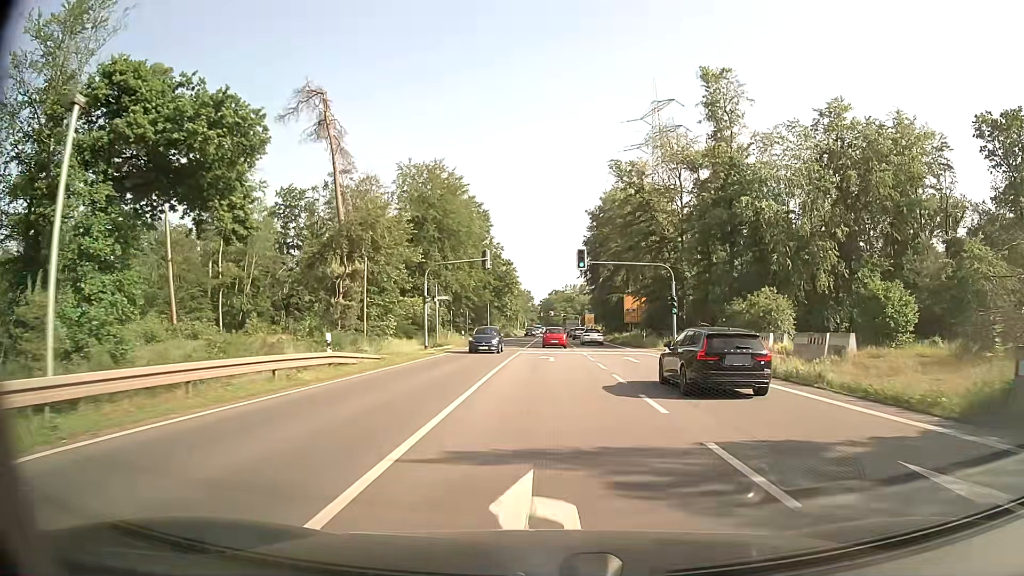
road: primary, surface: asphalt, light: Day
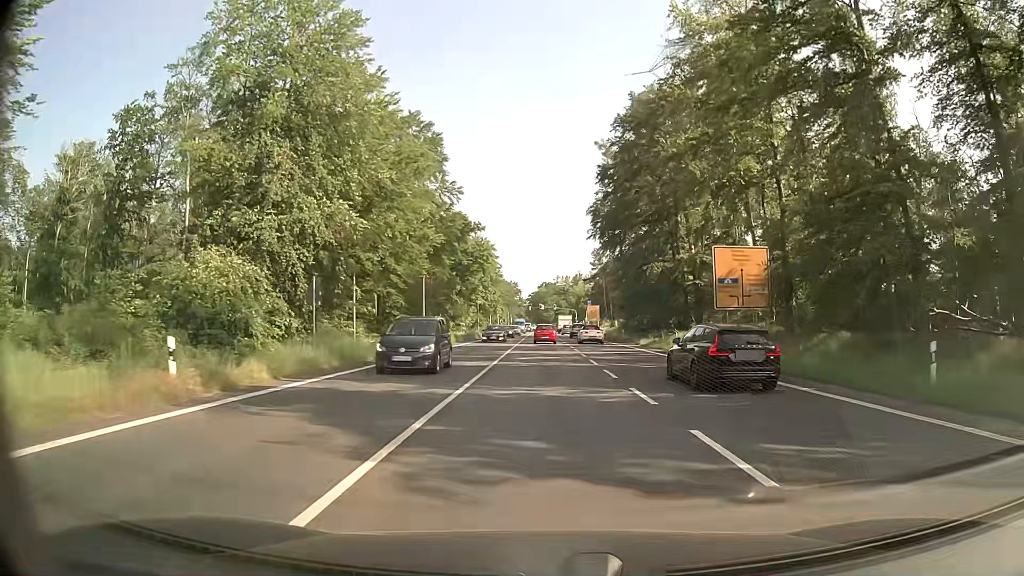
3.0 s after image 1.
(-0.1, +44.0) m; +1°
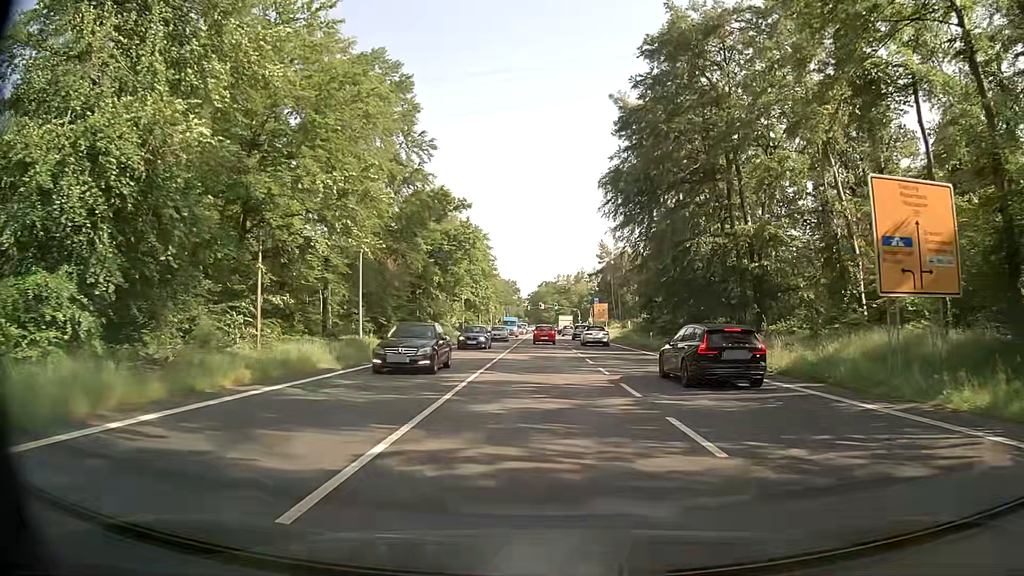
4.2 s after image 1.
(0.0, +17.0) m; 0°
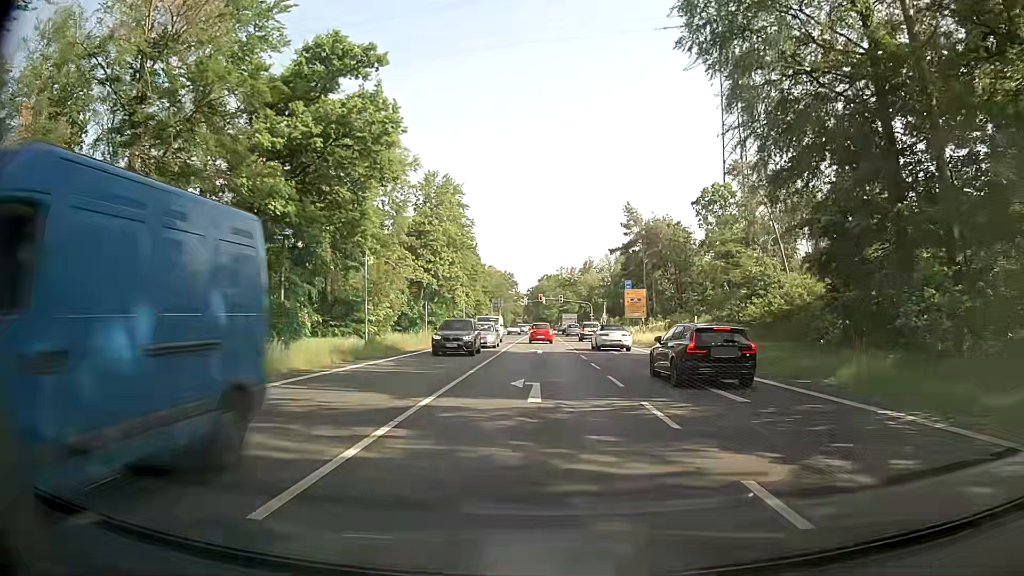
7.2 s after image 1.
(-0.1, +40.7) m; 0°
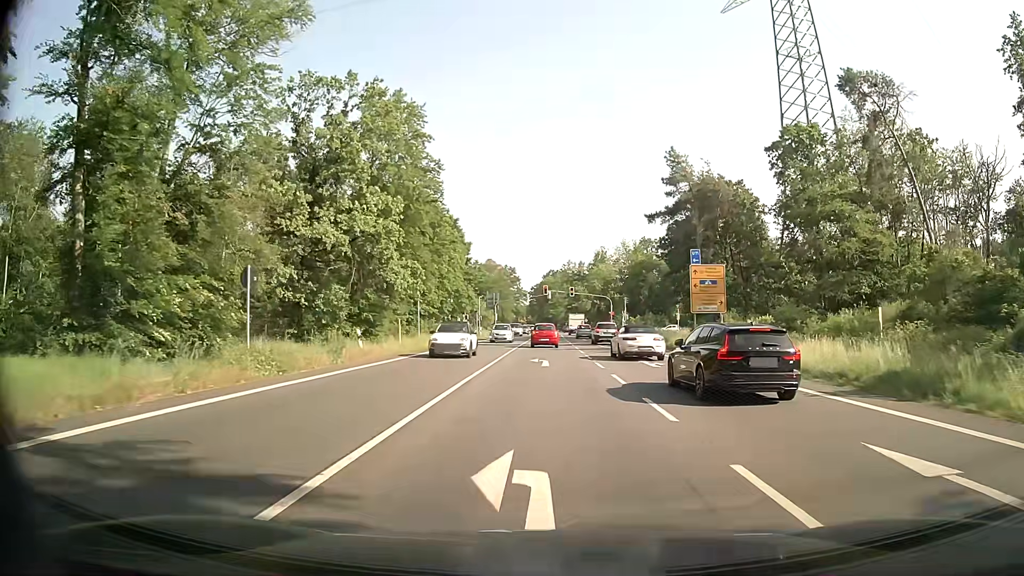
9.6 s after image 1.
(-0.1, +29.5) m; 0°
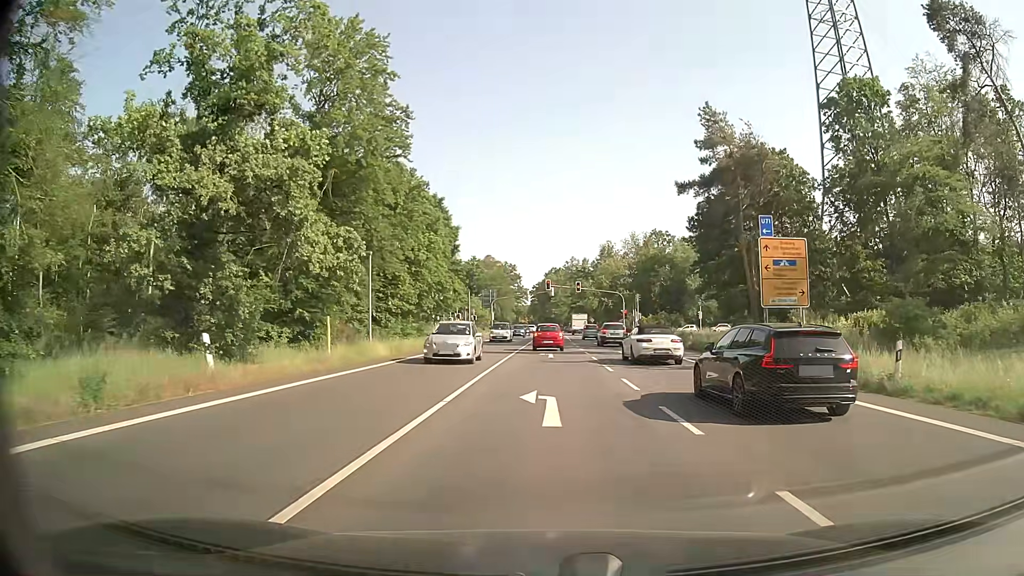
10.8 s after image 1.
(0.0, +13.1) m; 0°
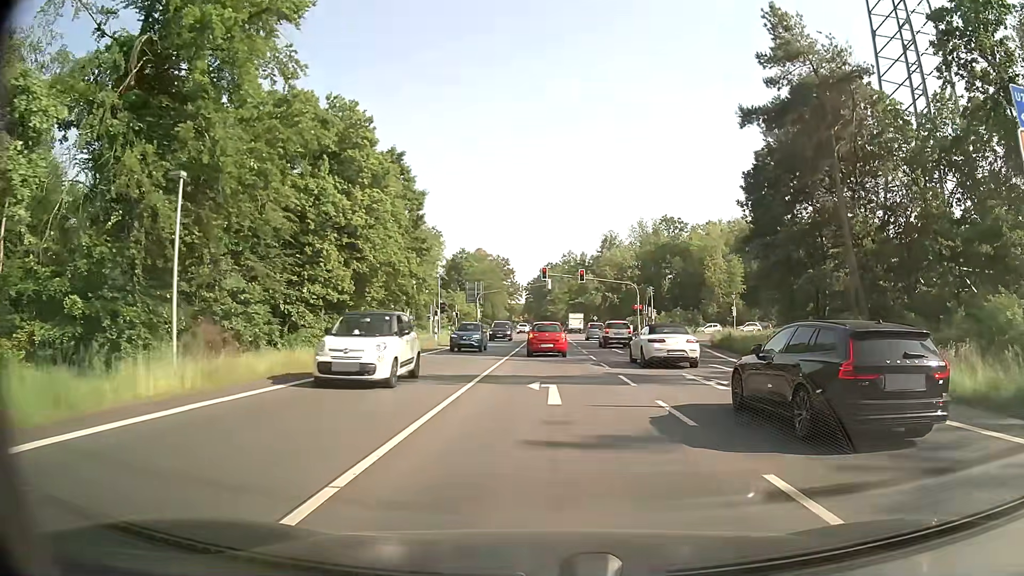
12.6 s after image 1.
(0.0, +17.5) m; 0°
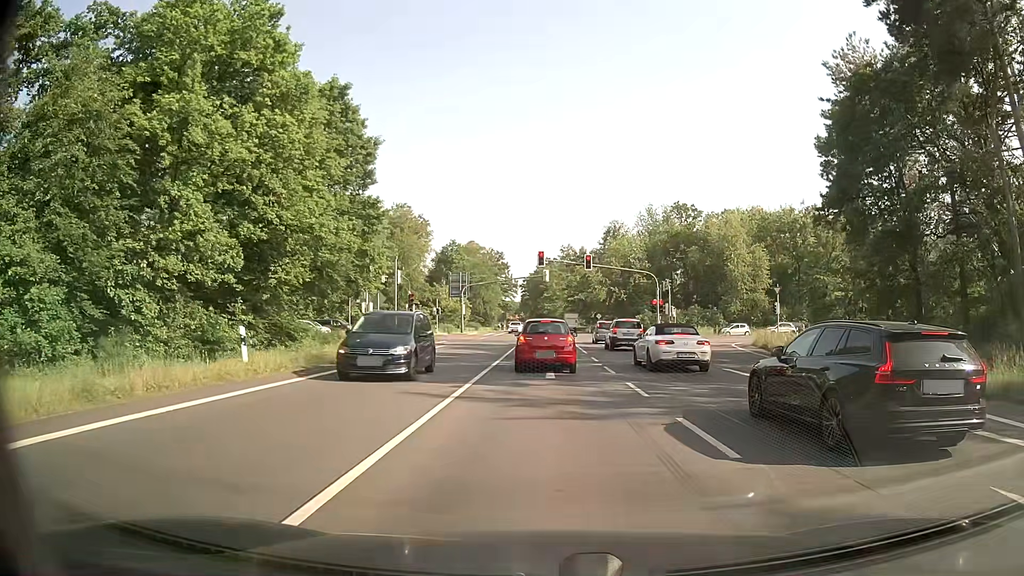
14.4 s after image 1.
(0.0, +14.1) m; 0°
